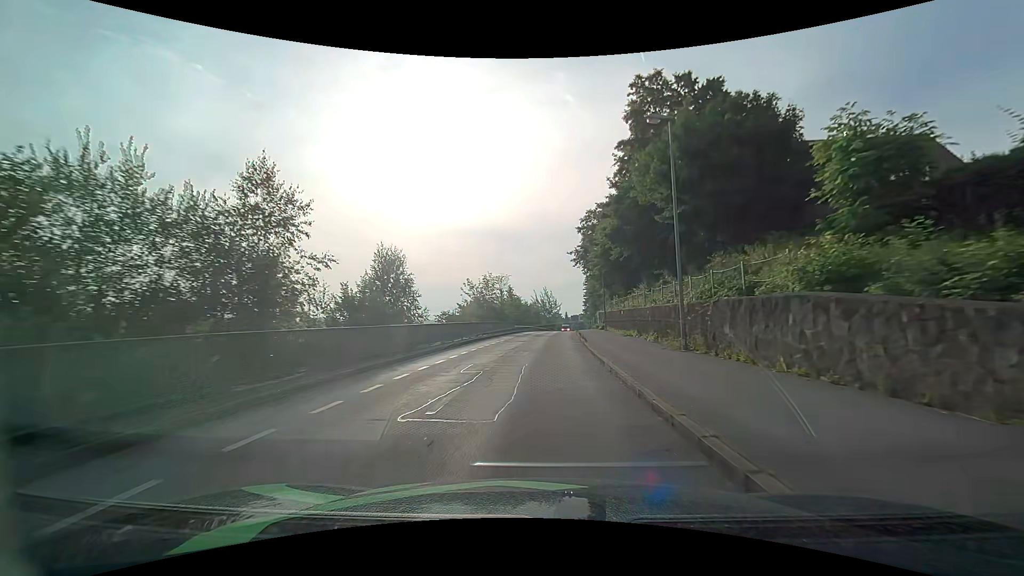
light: Day
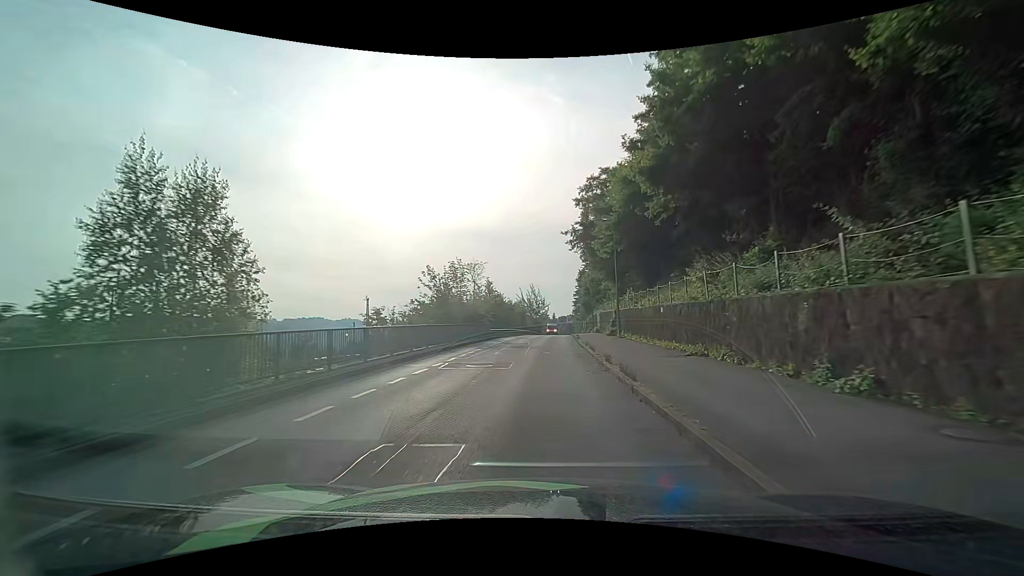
(+0.3, +14.7) m; +2°
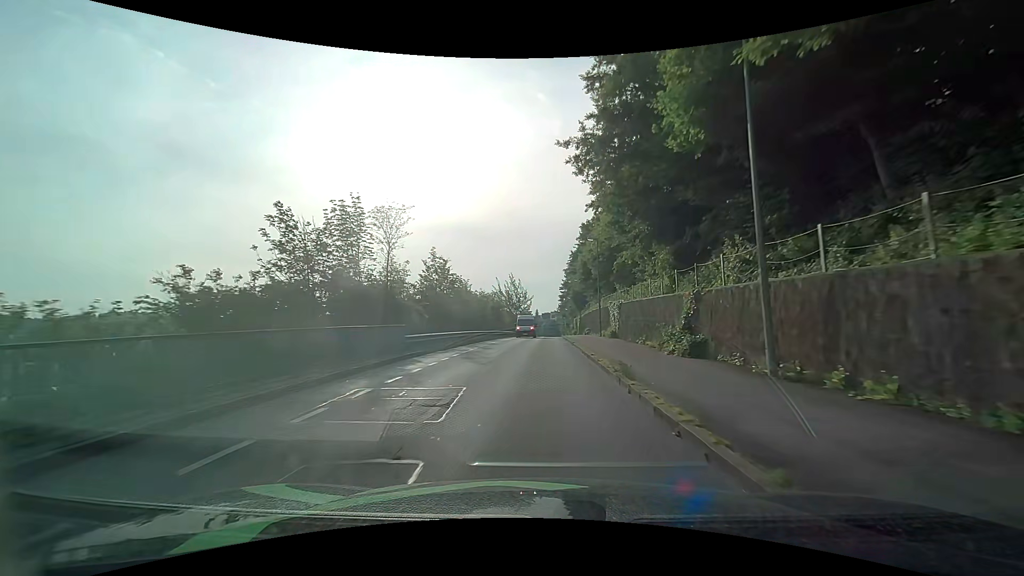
(+0.3, +22.4) m; +2°
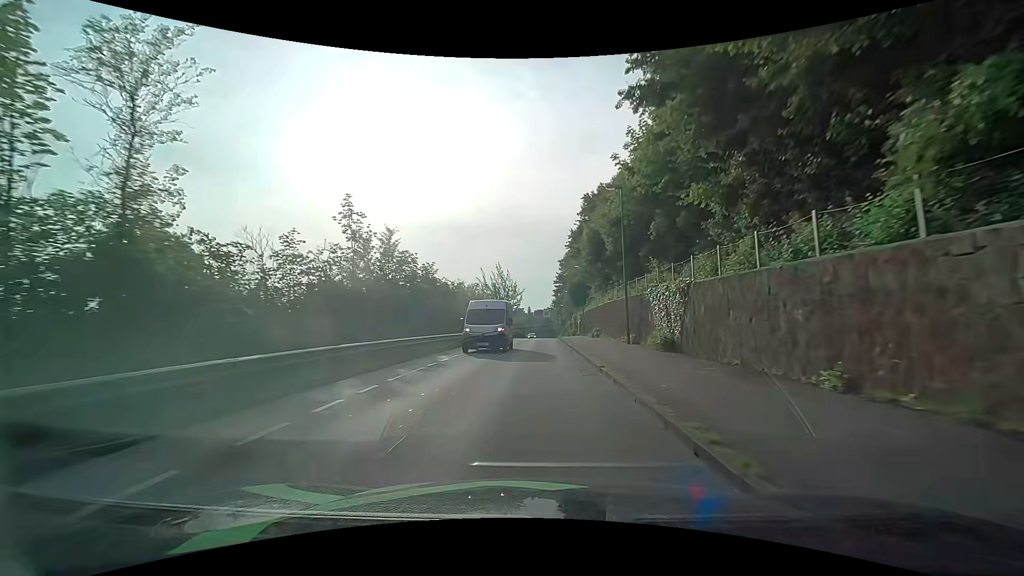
(+0.2, +15.2) m; +1°
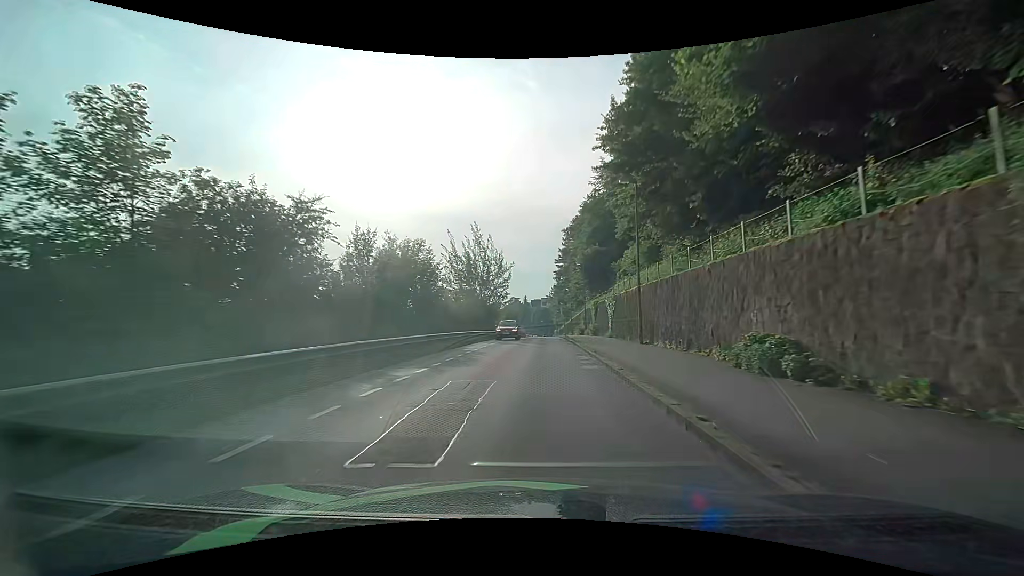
(+0.1, +31.1) m; 0°
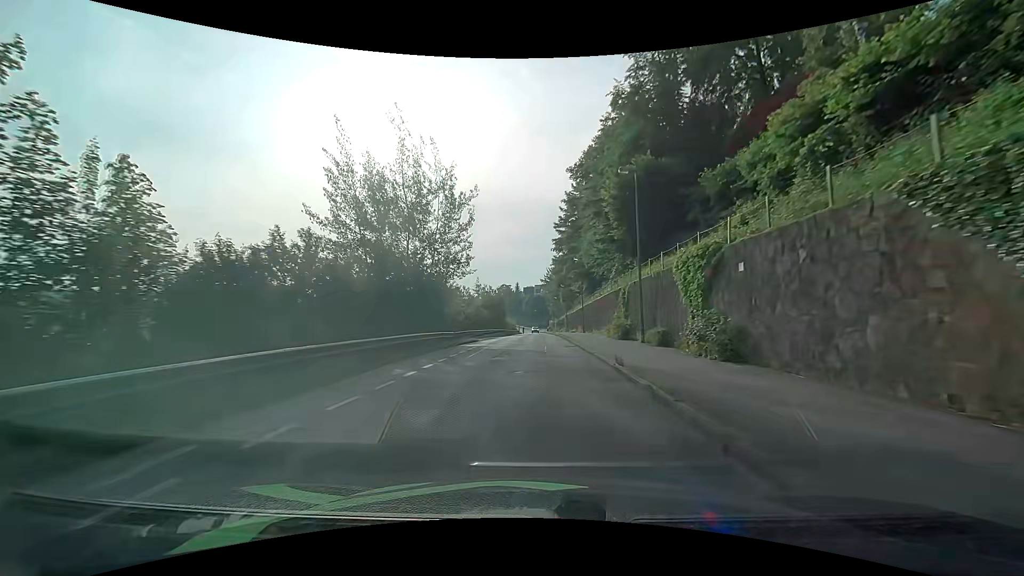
(+0.4, +31.8) m; +1°
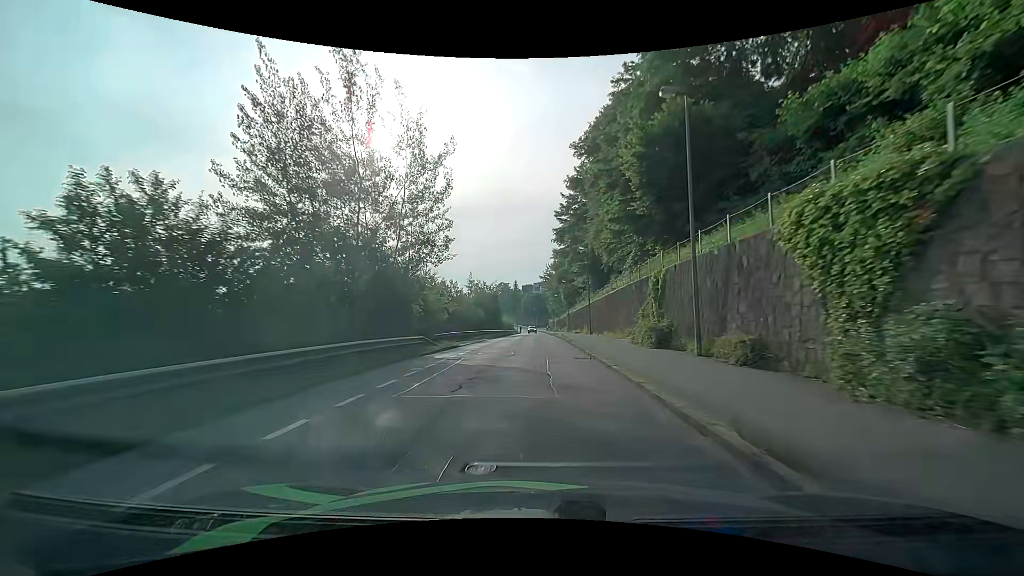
(0.0, +7.7) m; 0°
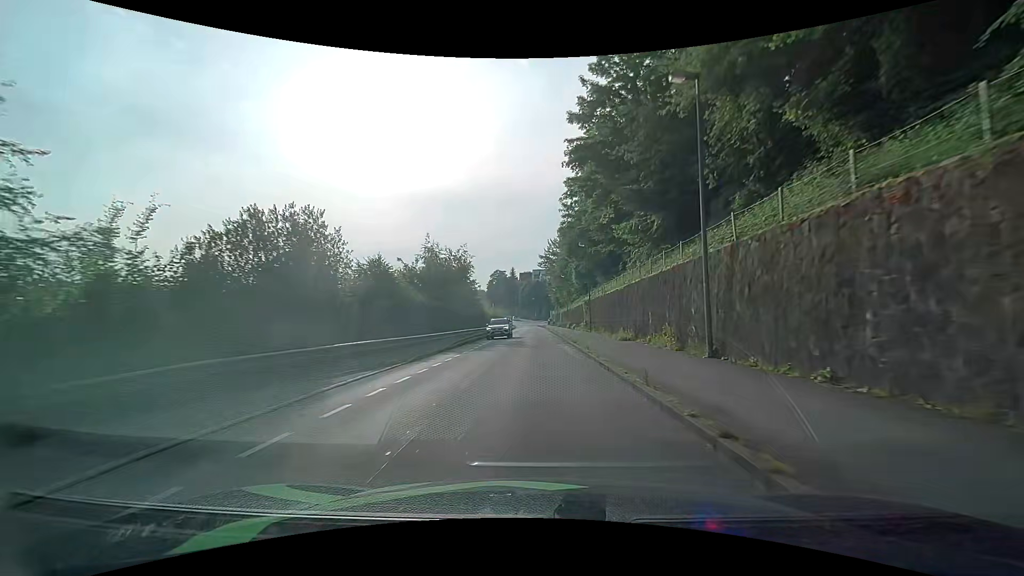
(0.0, +30.9) m; 0°
(0, +10) (0, +20) (0, +30) (0, +40) (-1, +50) (-1, +60) (-1, +70) (-1, +80) (-1, +90) (-1, +100) m
